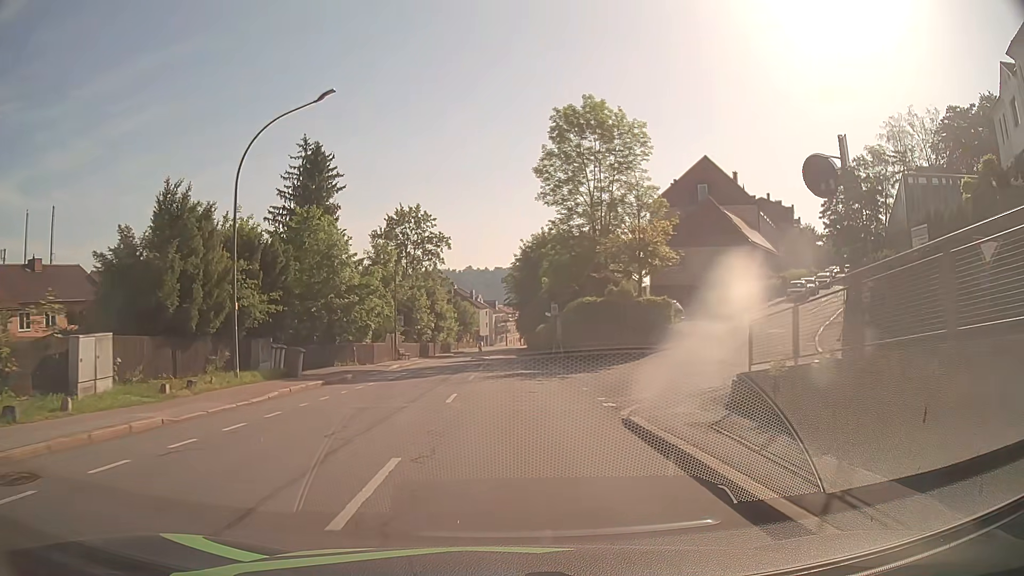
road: tertiary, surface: asphalt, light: Day
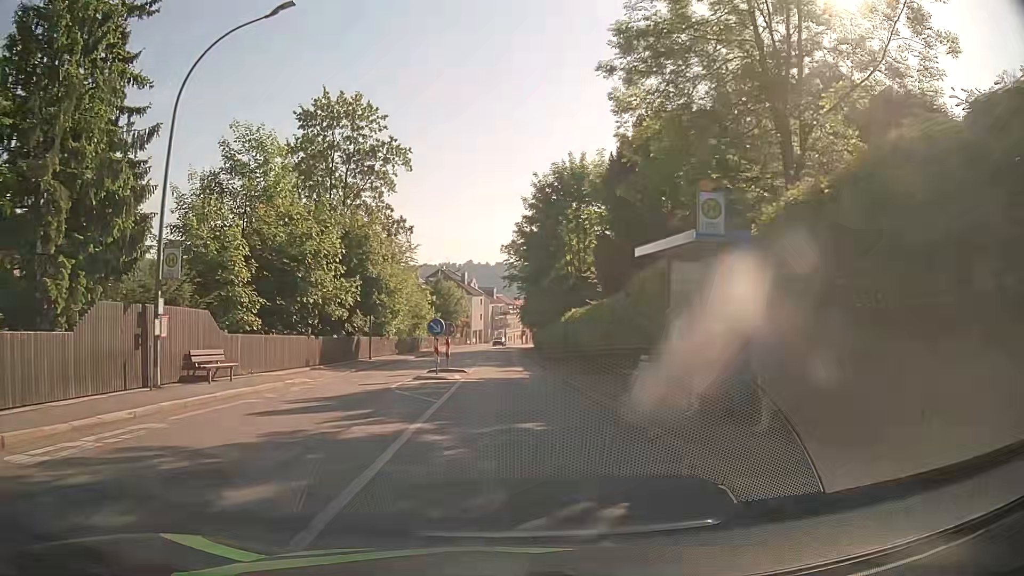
(+0.1, +33.6) m; 0°
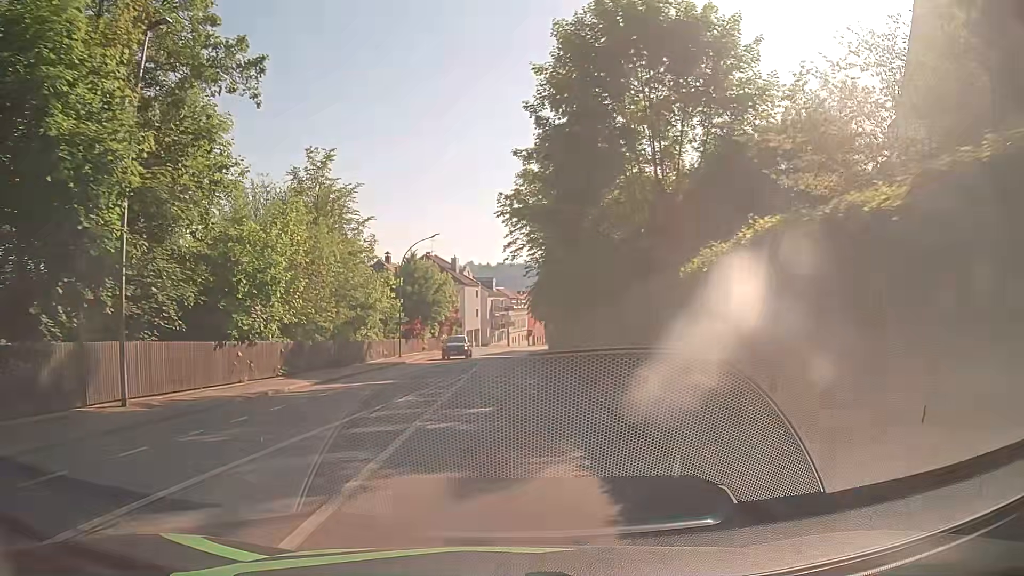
(-0.2, +26.3) m; -1°
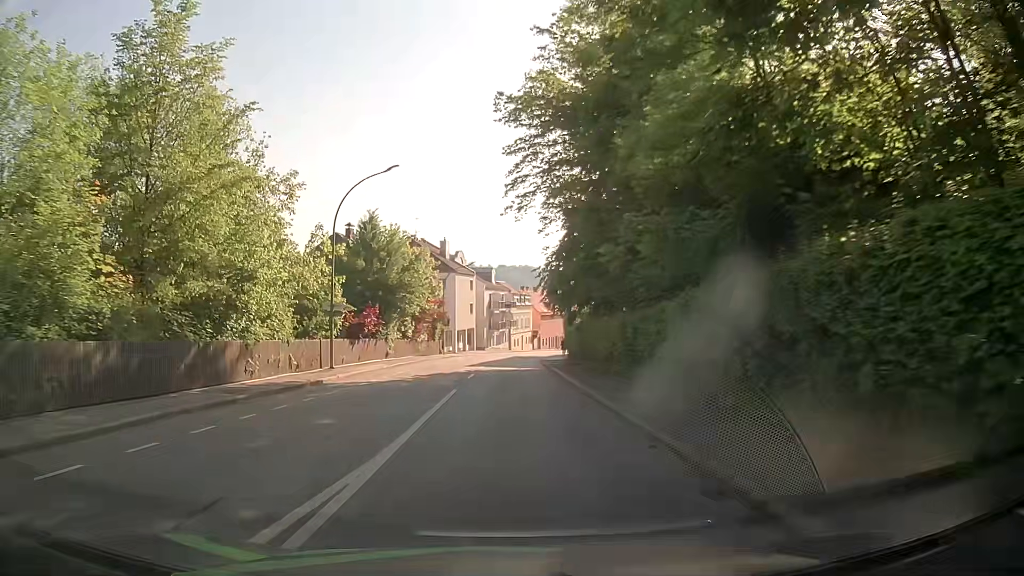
(+0.1, +19.7) m; +1°
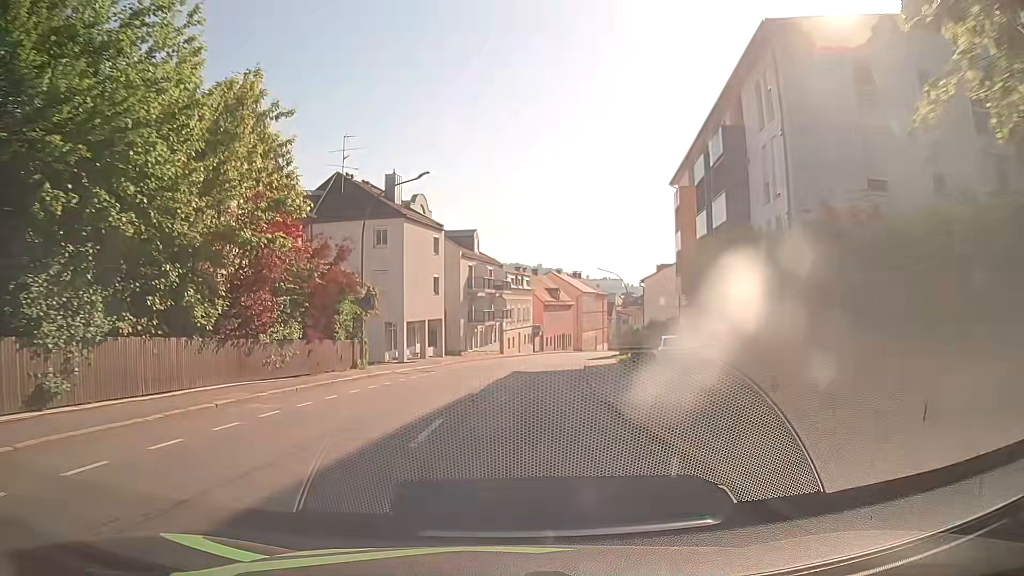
(-0.1, +33.6) m; 0°
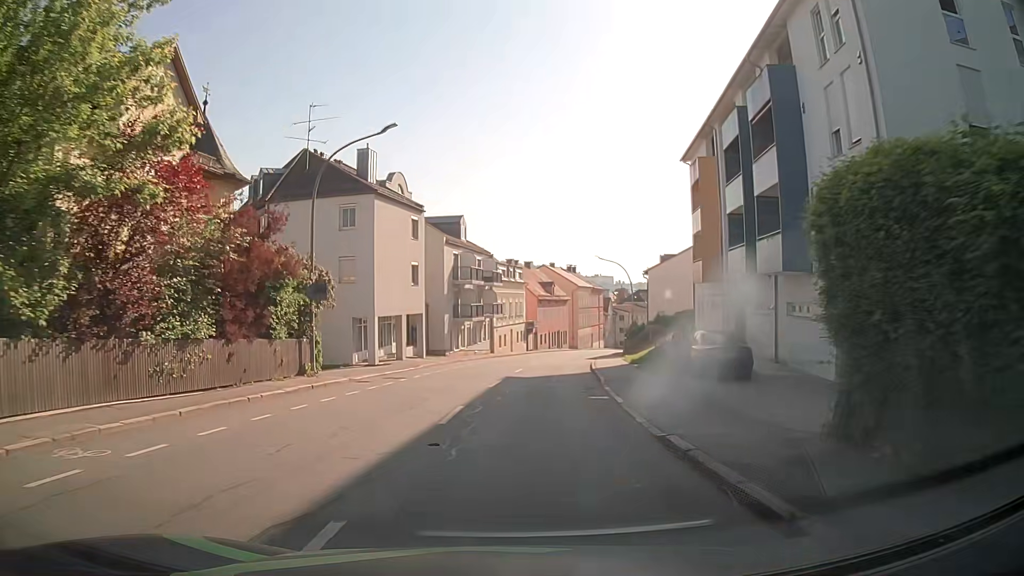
(+0.1, +6.6) m; +2°
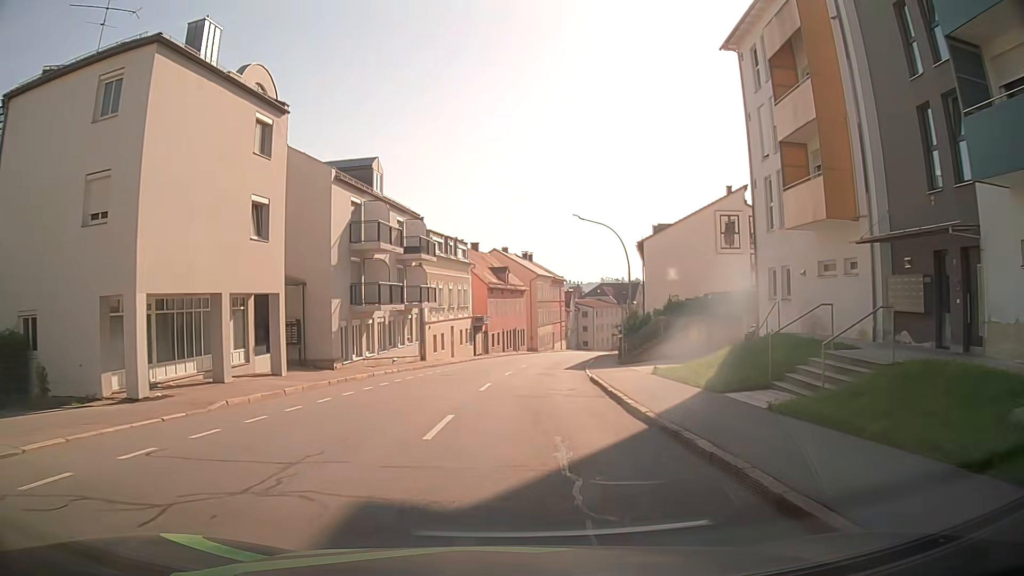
(+0.4, +19.8) m; +3°
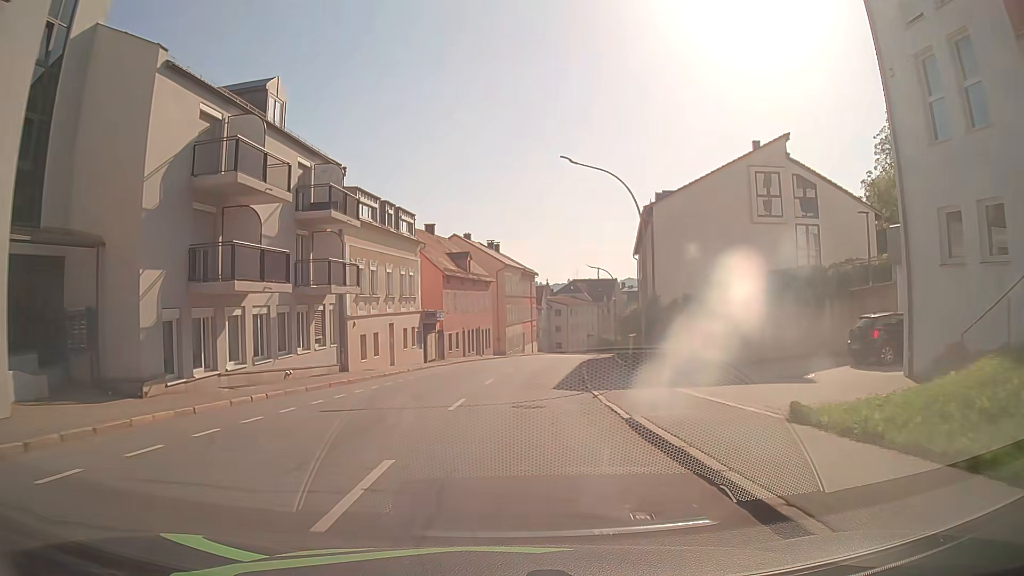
(+0.4, +13.4) m; +3°
(0, +10) (0, +20) (+1, +30) (+2, +40) (+3, +50) (+5, +60) (+7, +70) (+8, +79) (+10, +89) (+13, +99) m
